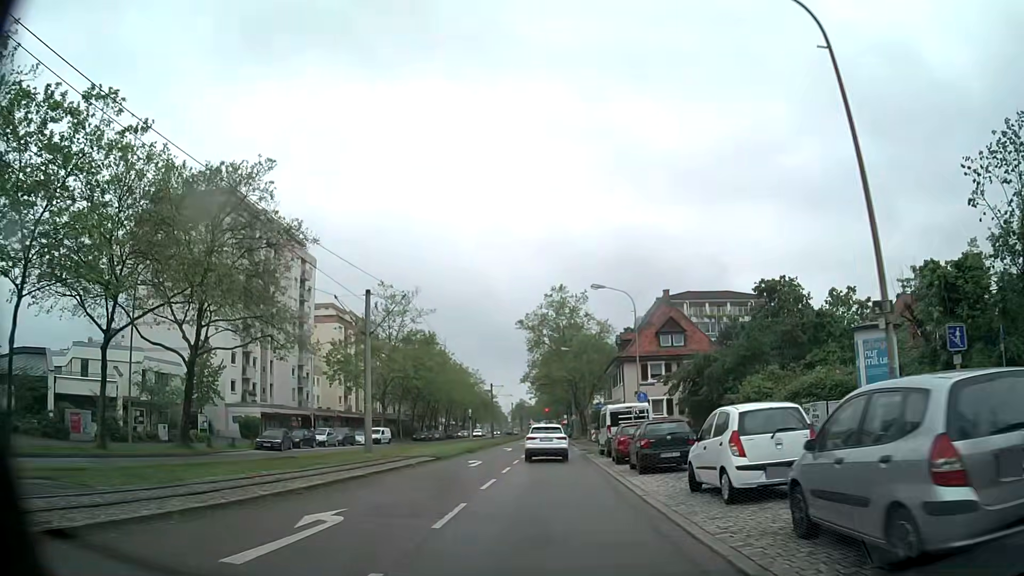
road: tertiary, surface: asphalt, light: Day
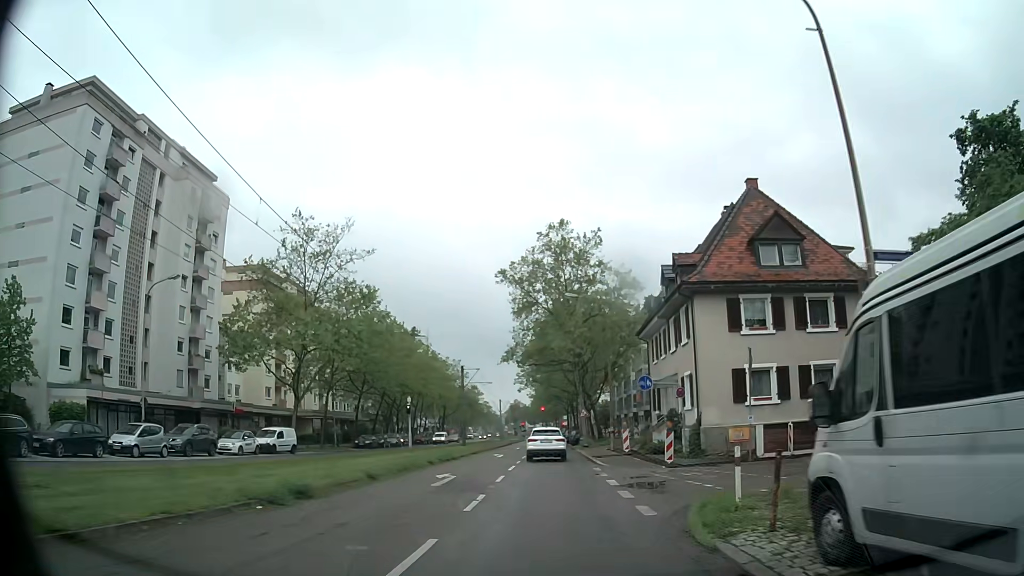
(-0.2, +27.5) m; 0°
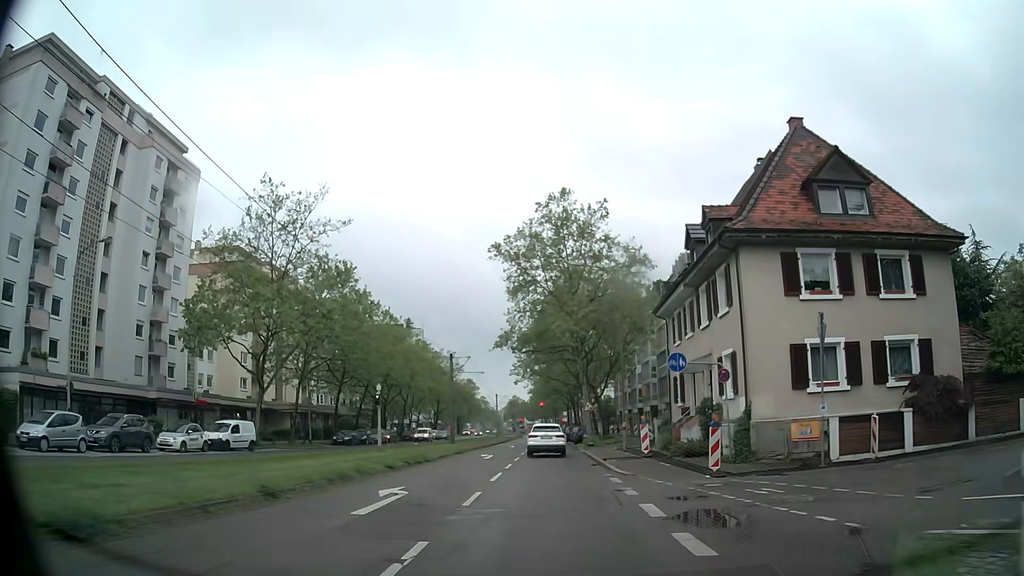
(0.0, +6.8) m; -1°
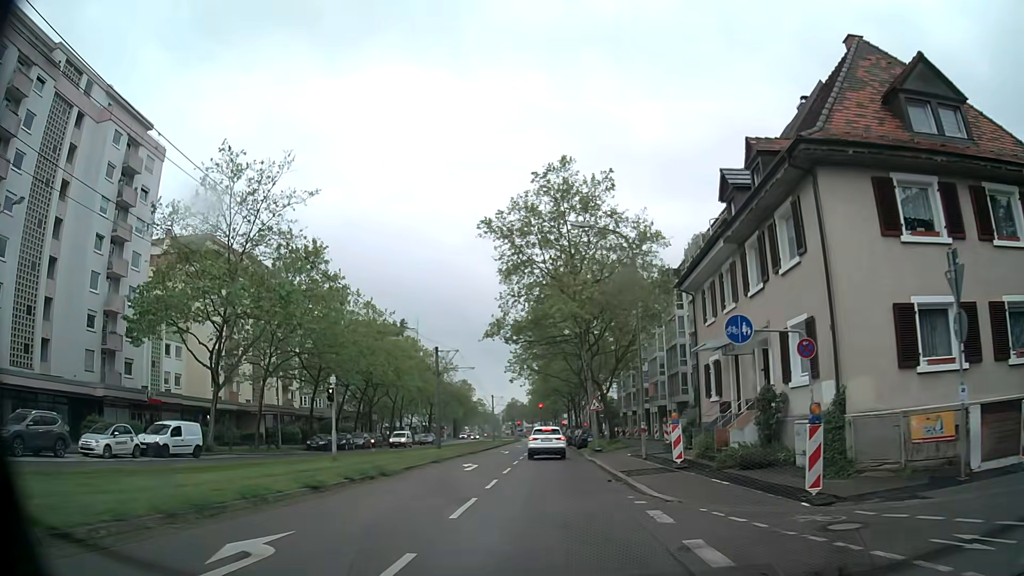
(+0.1, +6.8) m; +1°
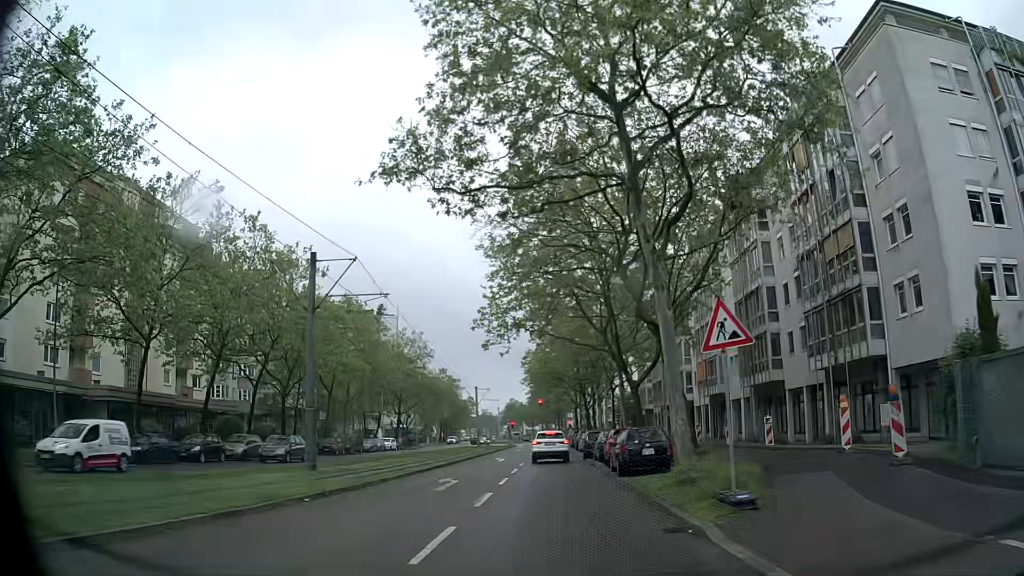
(-0.1, +26.7) m; 0°
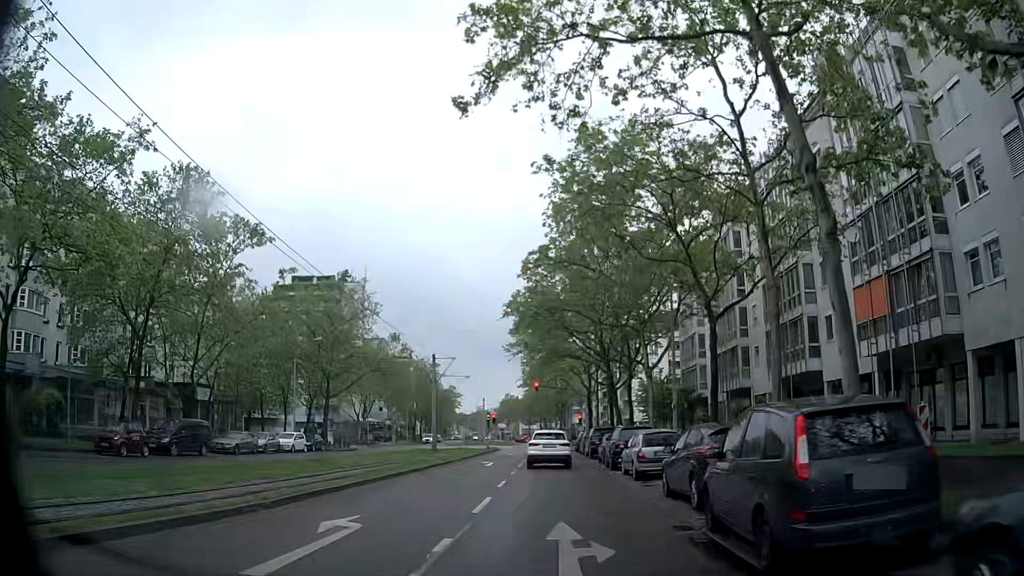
(-0.4, +30.8) m; -1°
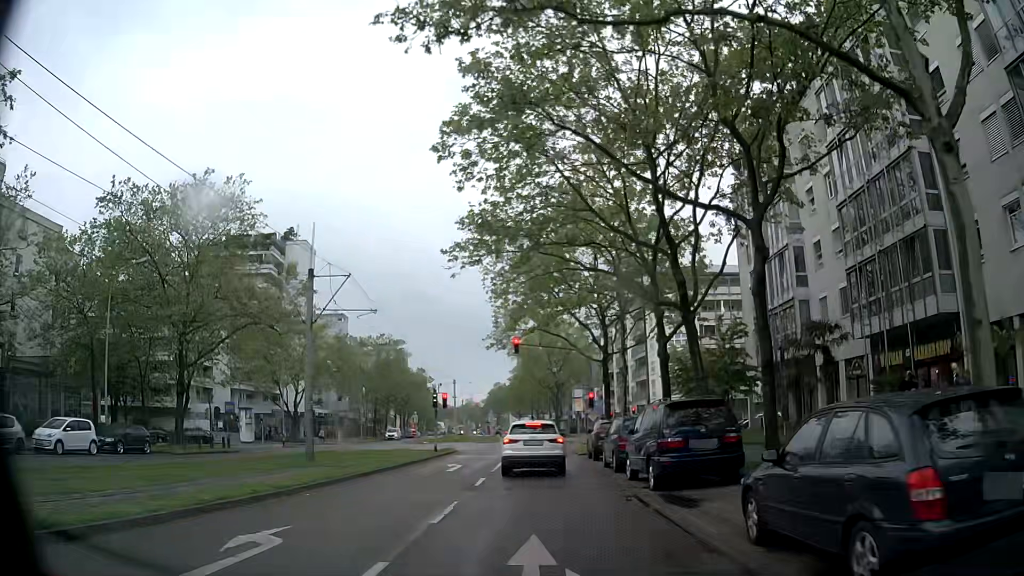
(+0.2, +25.5) m; 0°
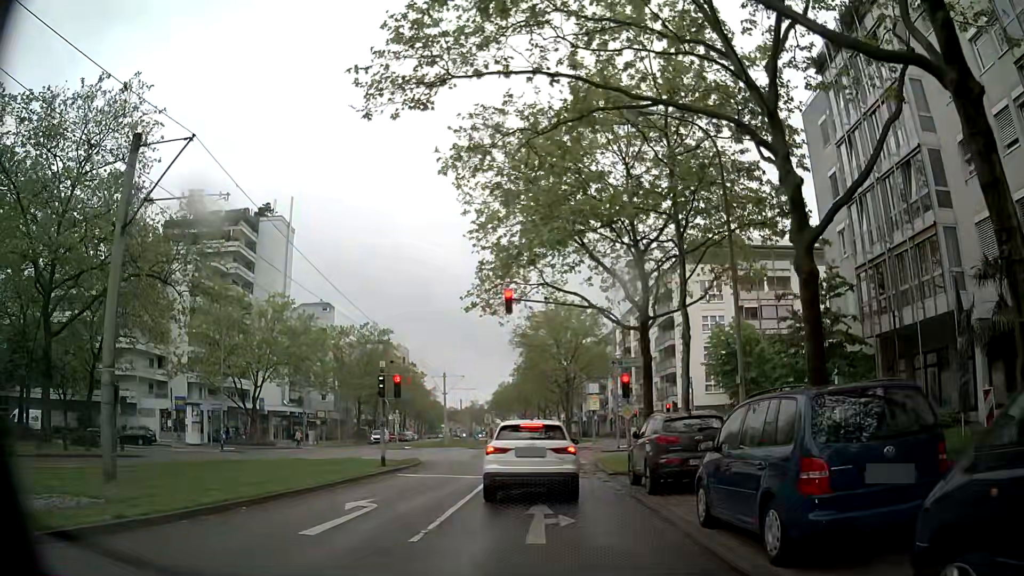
(+0.2, +13.0) m; -1°
